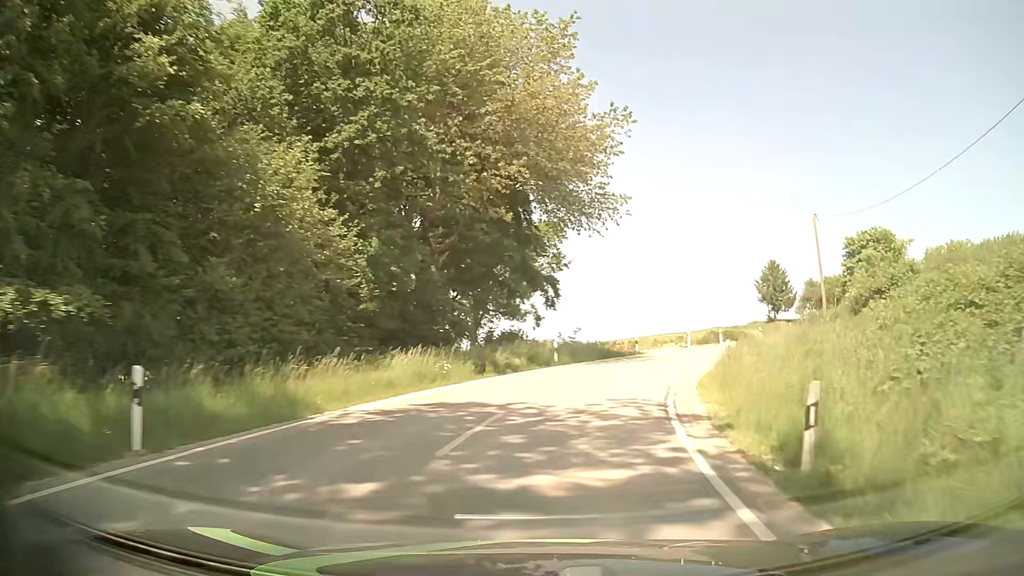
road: tertiary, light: Day
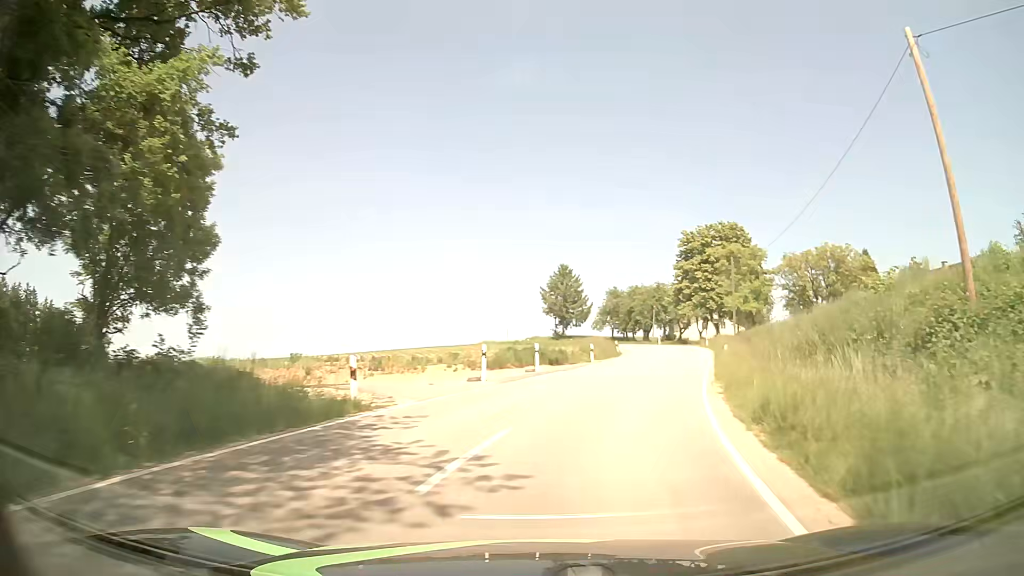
(+4.0, +25.3) m; +20°
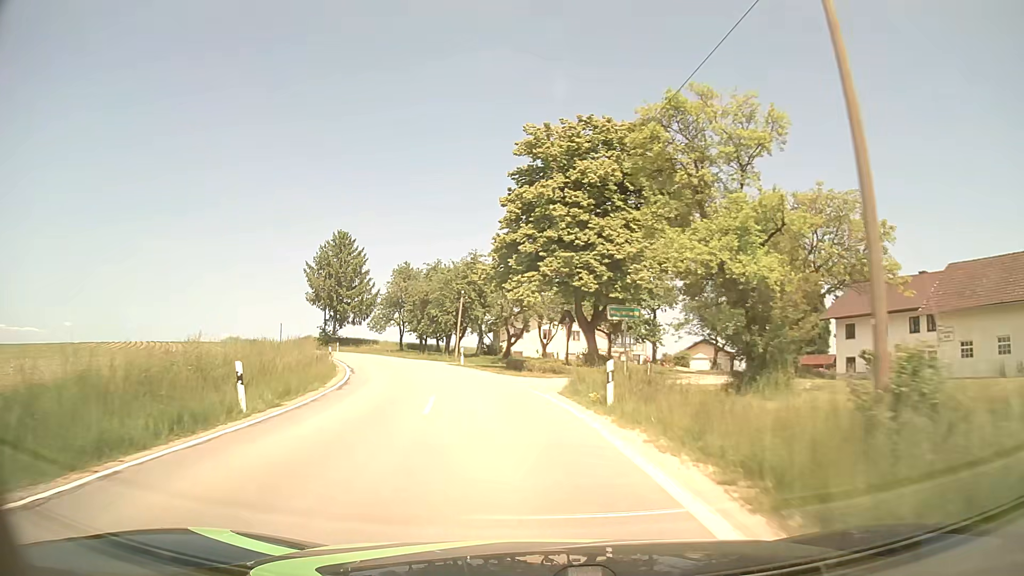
(+8.9, +41.0) m; +15°
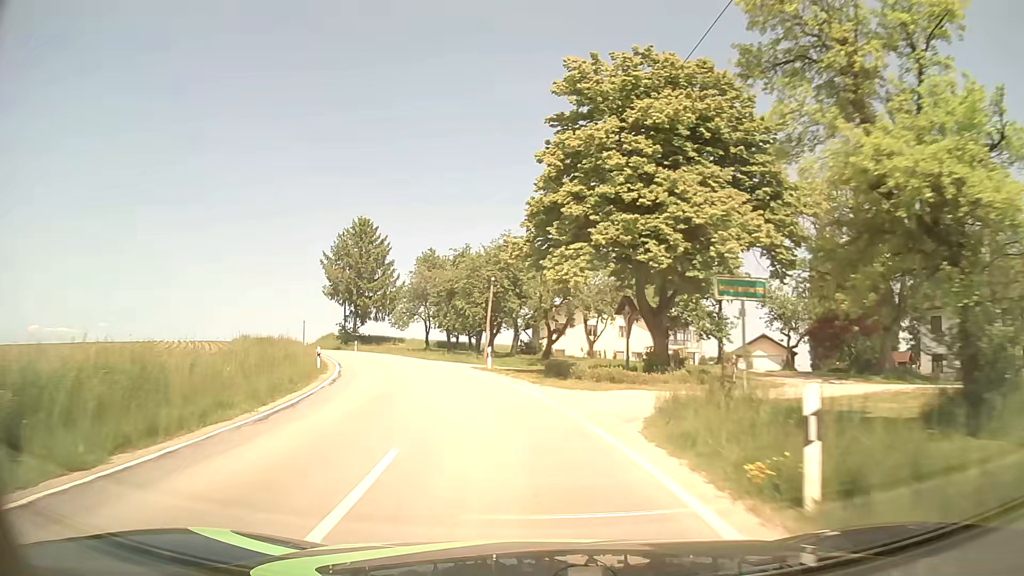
(-0.2, +8.5) m; -3°
